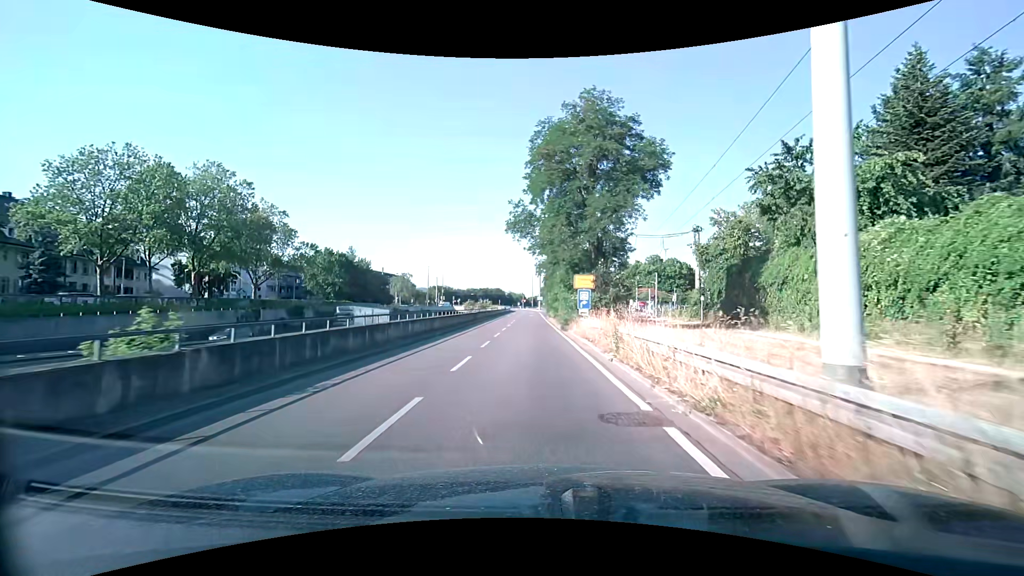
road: trunk_link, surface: asphalt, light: Day
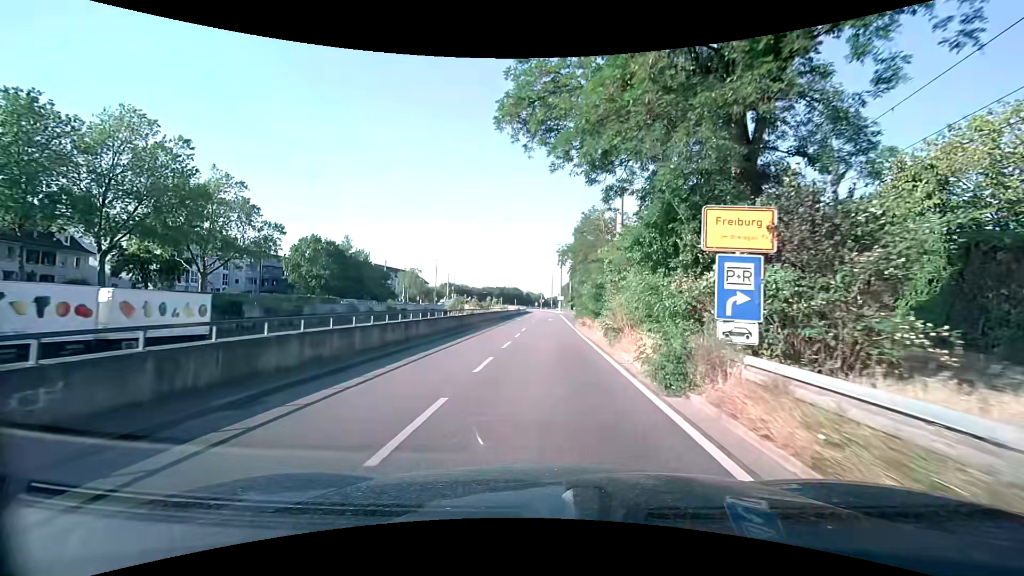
(-0.4, +18.1) m; -2°
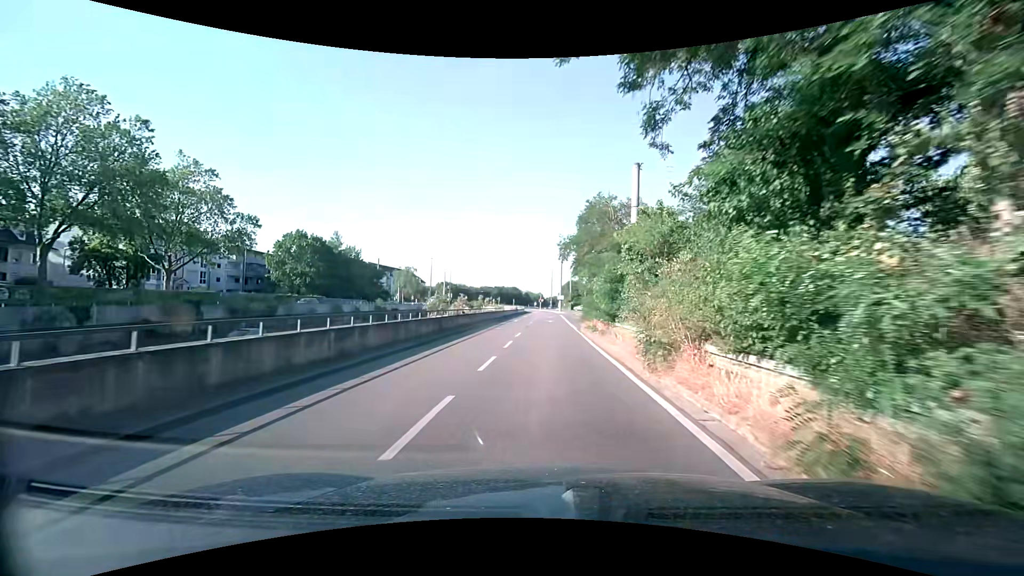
(0.0, +5.8) m; 0°
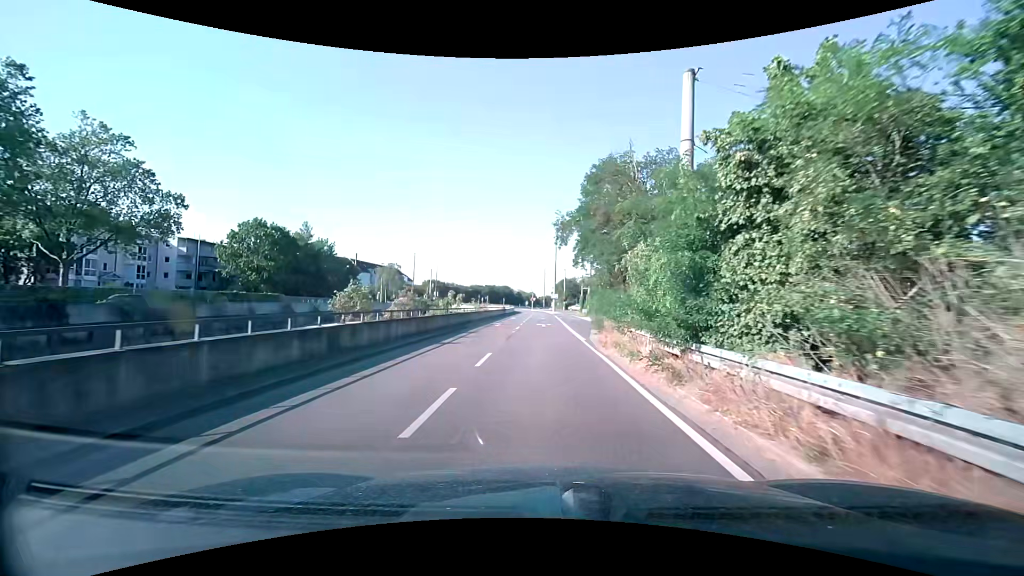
(+0.1, +11.3) m; +1°
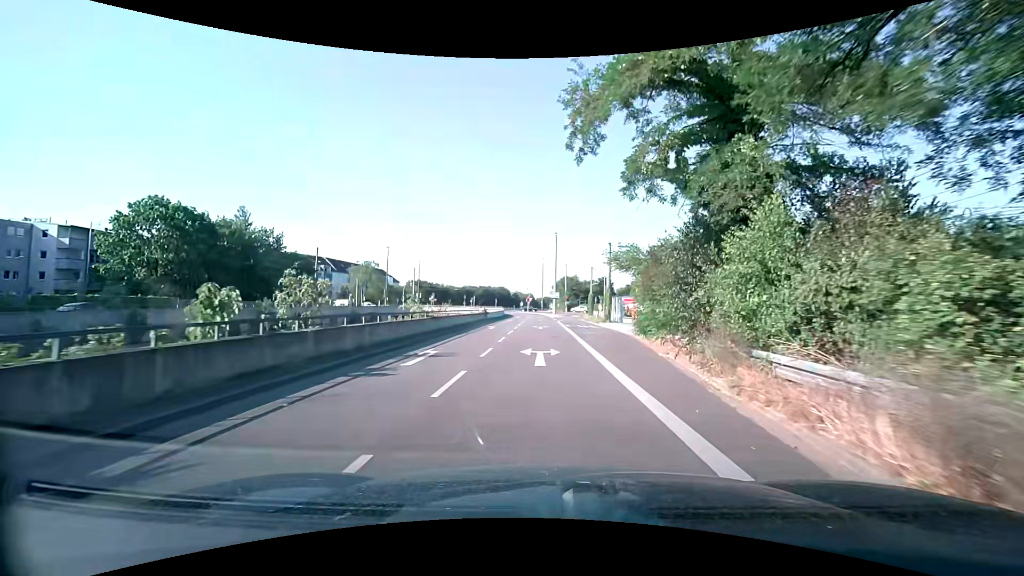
(+0.1, +21.5) m; 0°
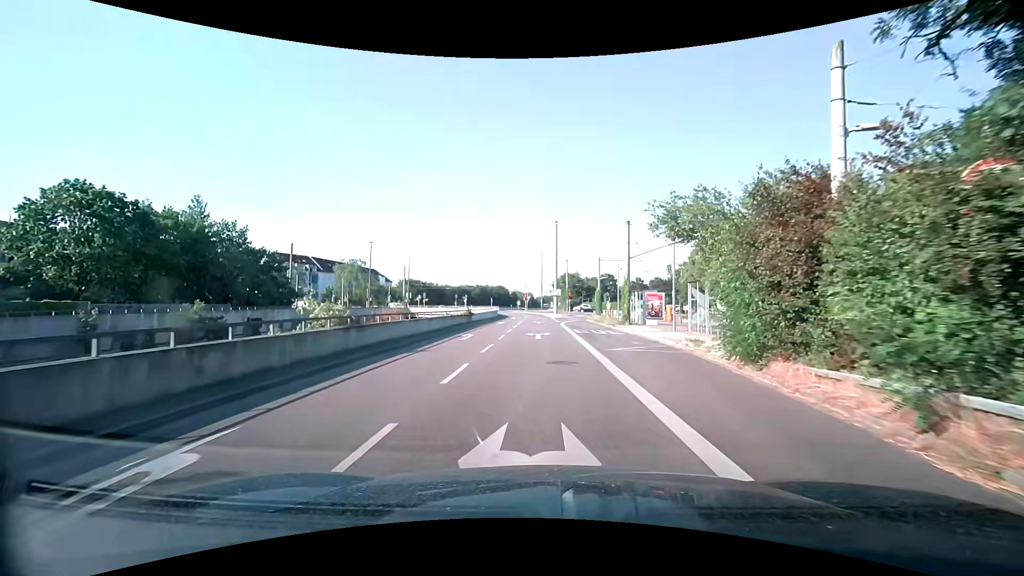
(+0.1, +10.7) m; 0°
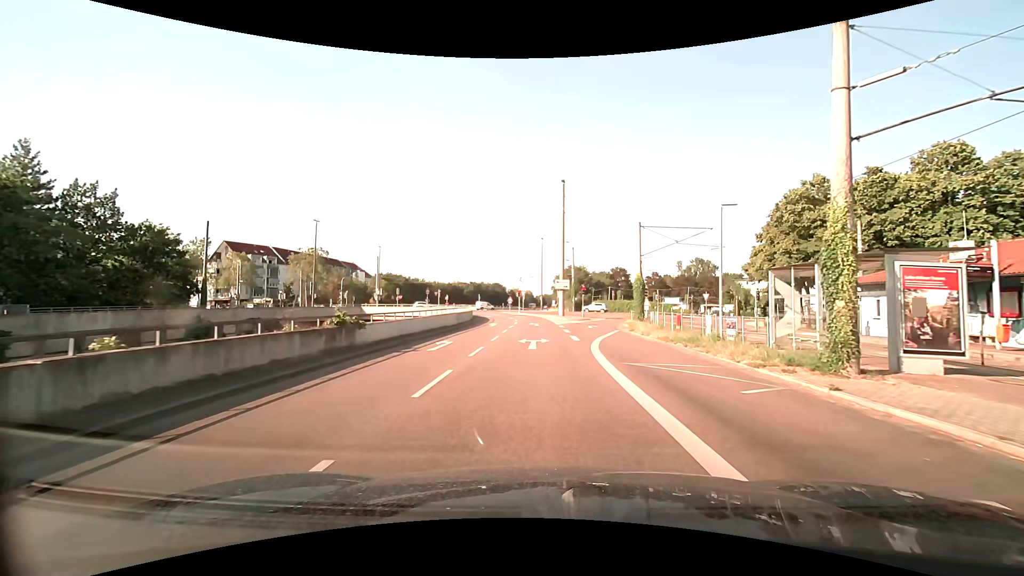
(0.0, +25.2) m; 0°
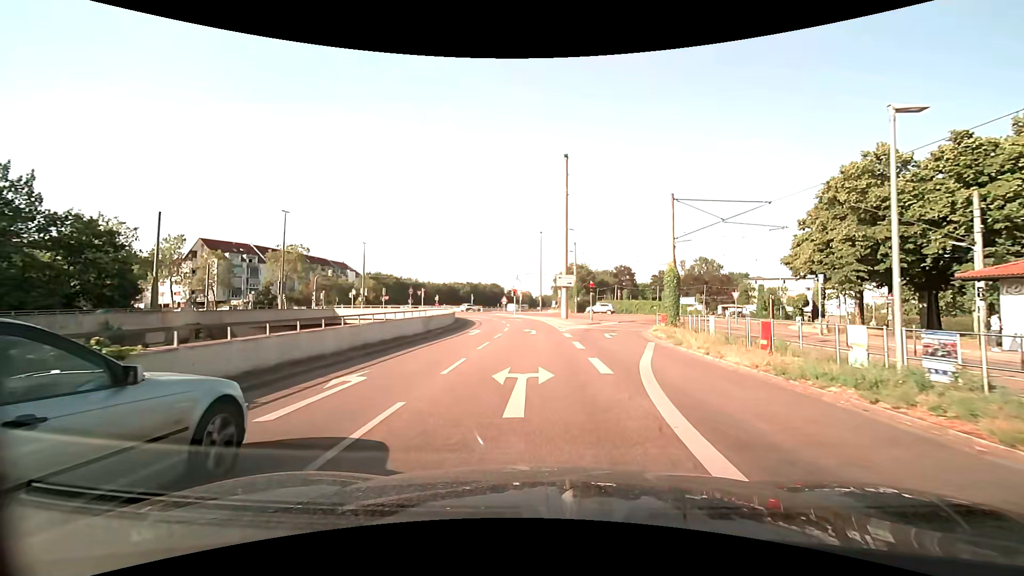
(0.0, +9.2) m; 0°
